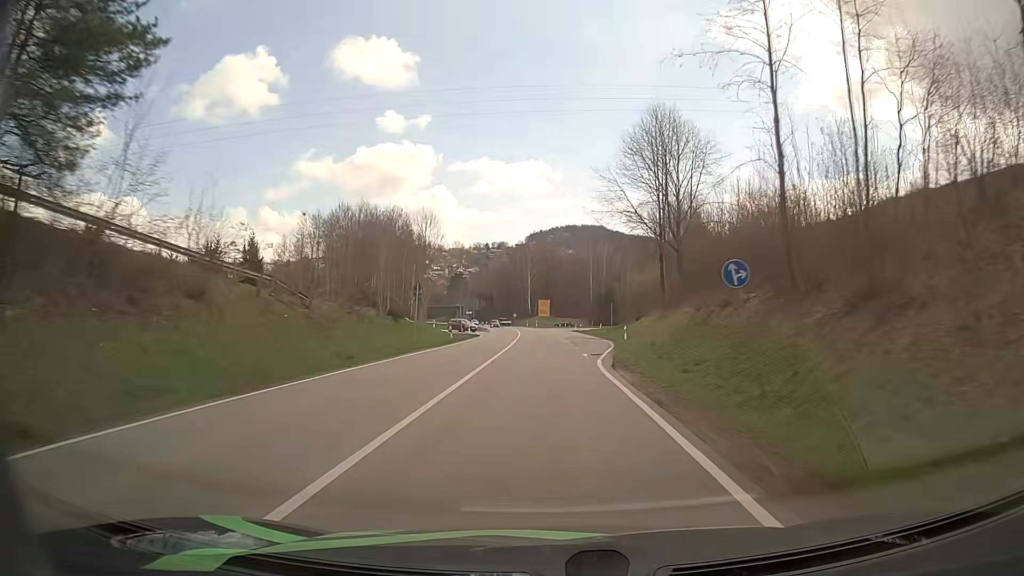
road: secondary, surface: asphalt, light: Day
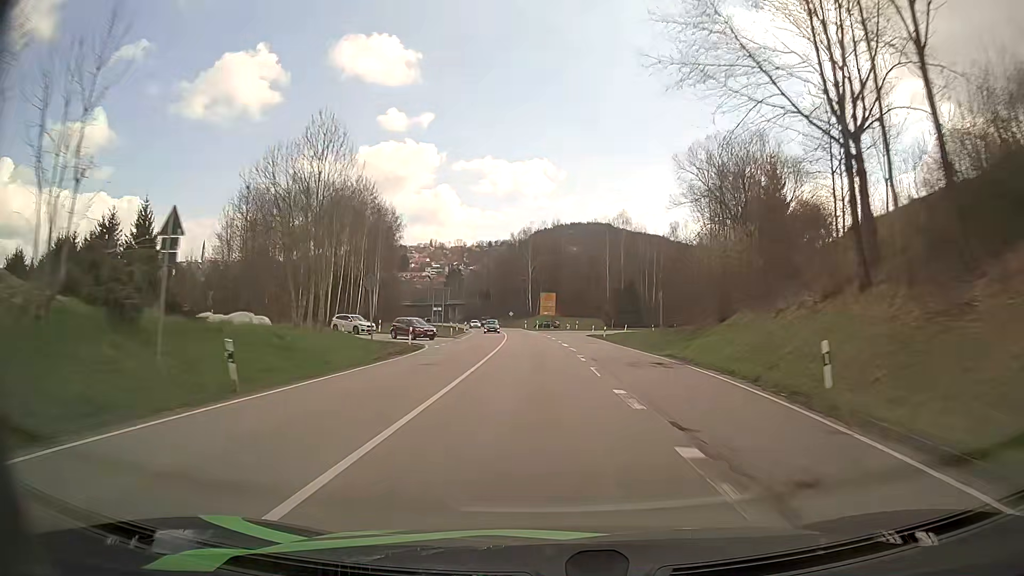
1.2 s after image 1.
(+0.1, +31.8) m; 0°
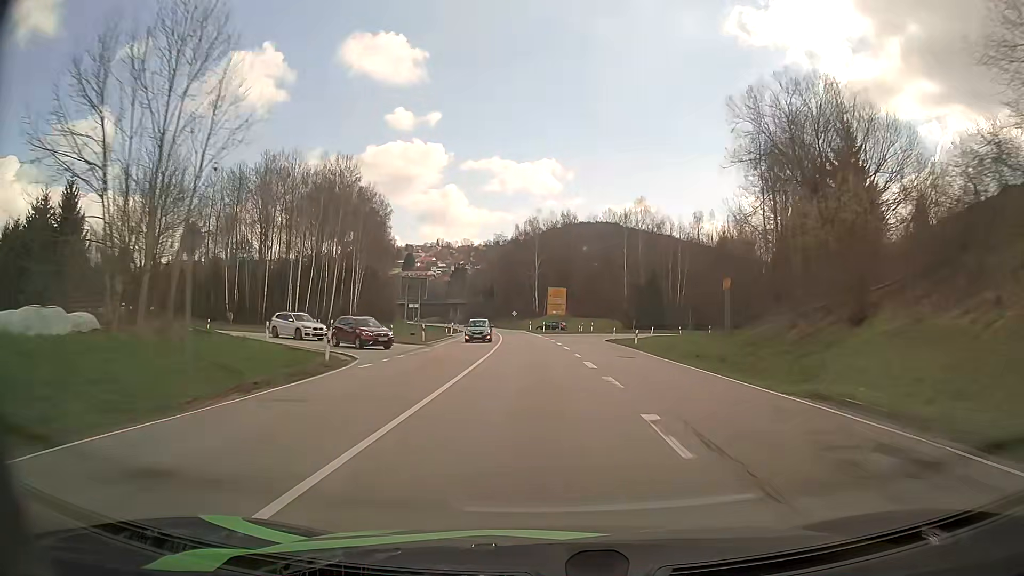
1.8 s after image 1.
(-0.1, +15.7) m; 0°
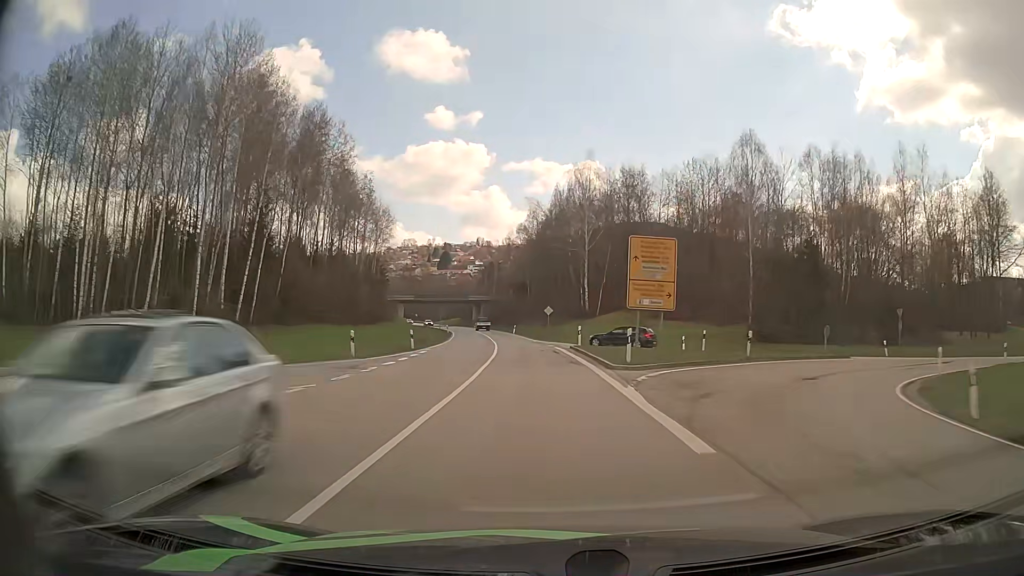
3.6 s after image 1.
(-1.6, +47.7) m; -4°
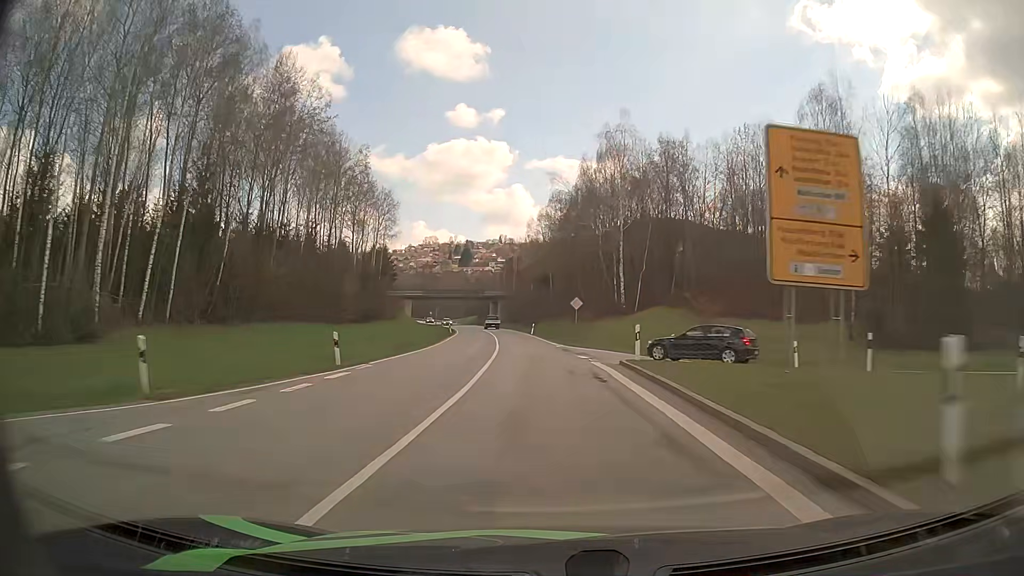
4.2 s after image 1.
(-0.2, +16.3) m; -2°
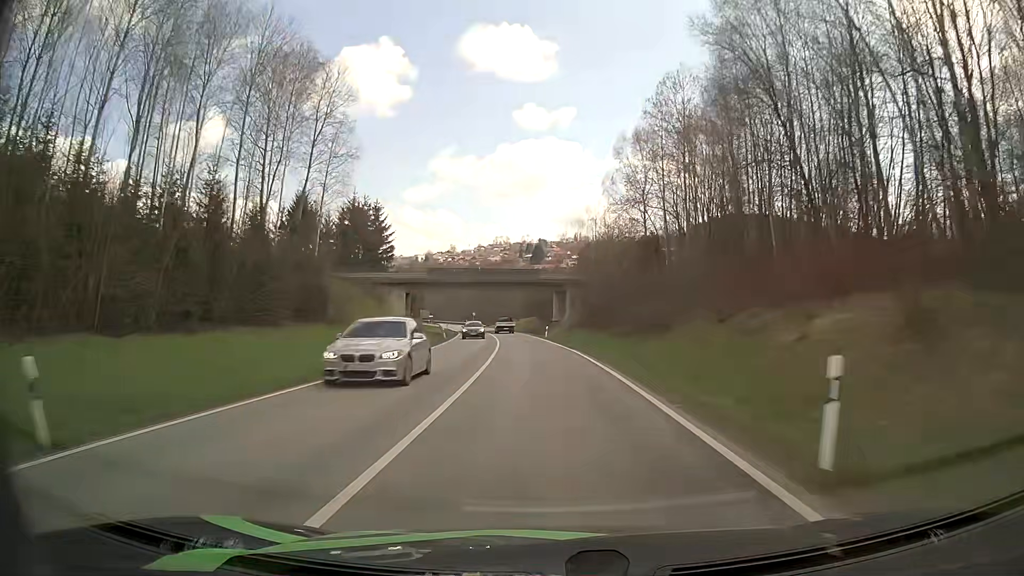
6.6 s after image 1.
(-3.7, +62.9) m; -6°
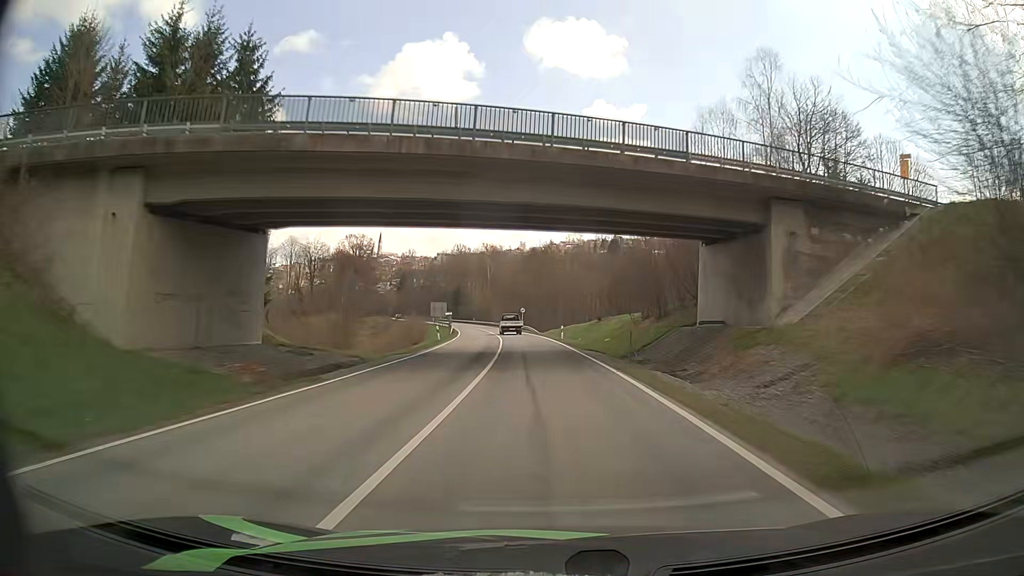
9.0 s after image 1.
(-3.2, +59.6) m; -6°
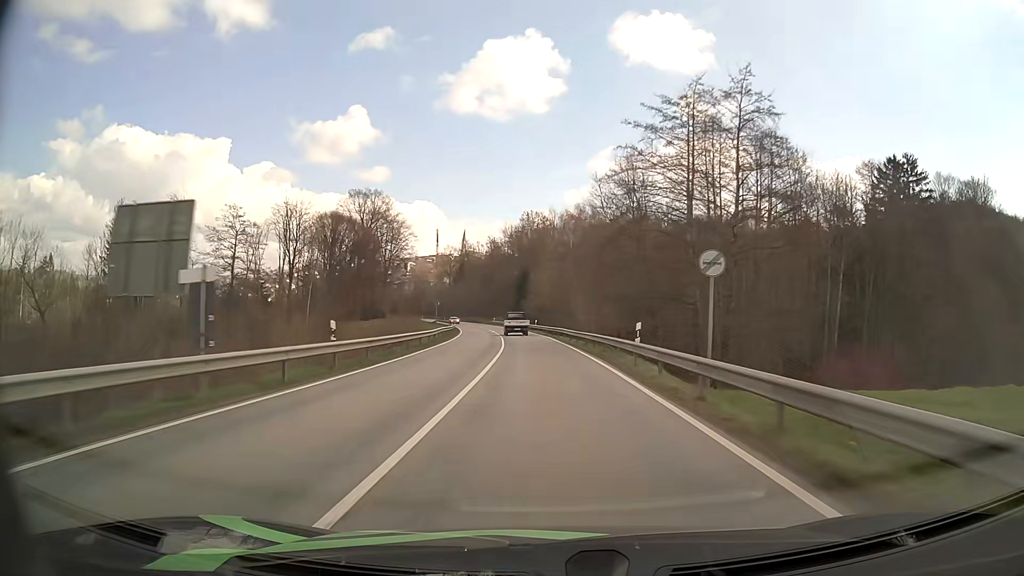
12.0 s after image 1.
(-4.4, +75.3) m; -8°
(0, +10) (0, +20) (-1, +30) (-1, +40) (-2, +50) (-3, +60) (-4, +70) (-5, +80) (-7, +90) (-8, +100) m
